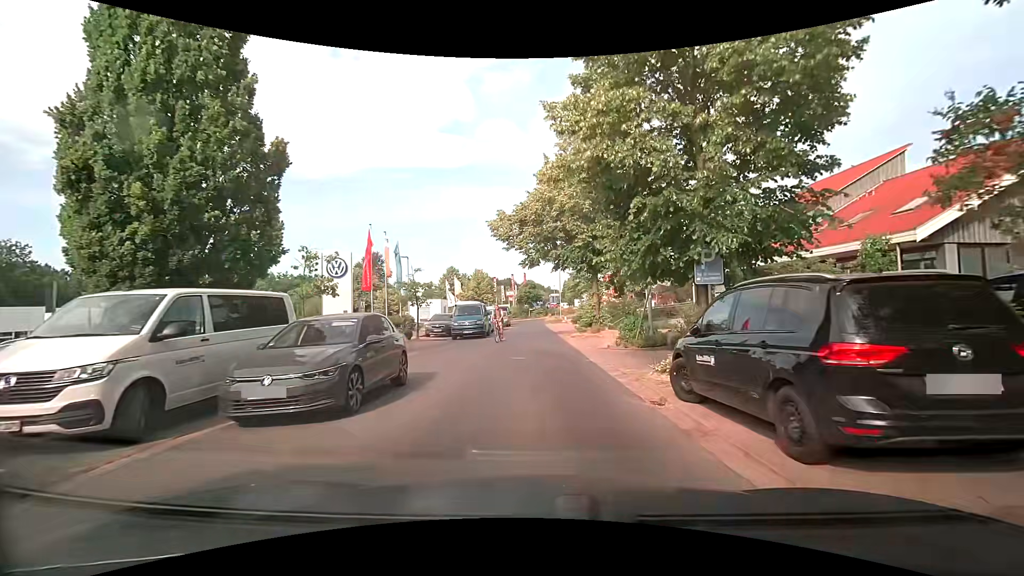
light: Day
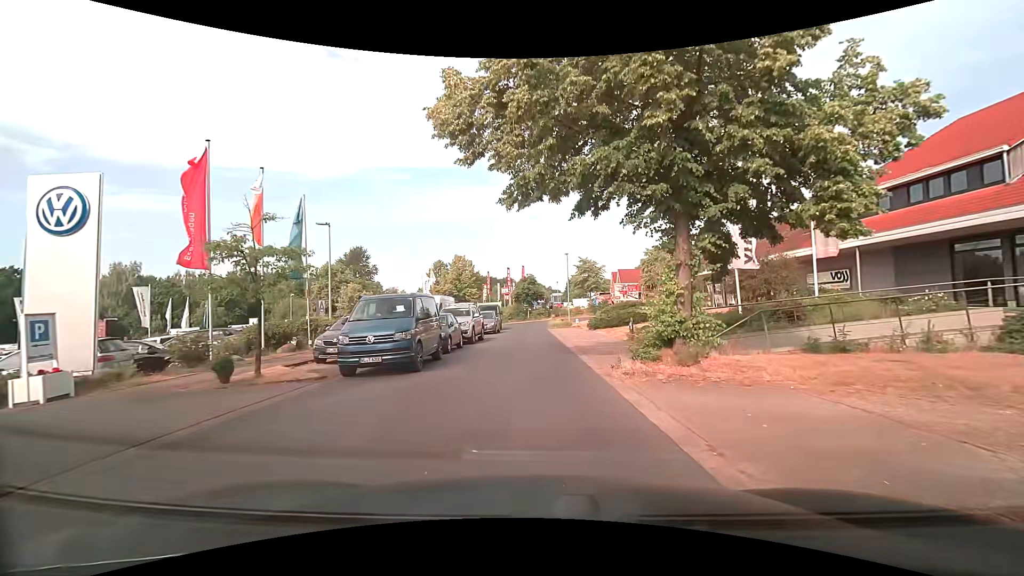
(+0.1, +16.0) m; 0°
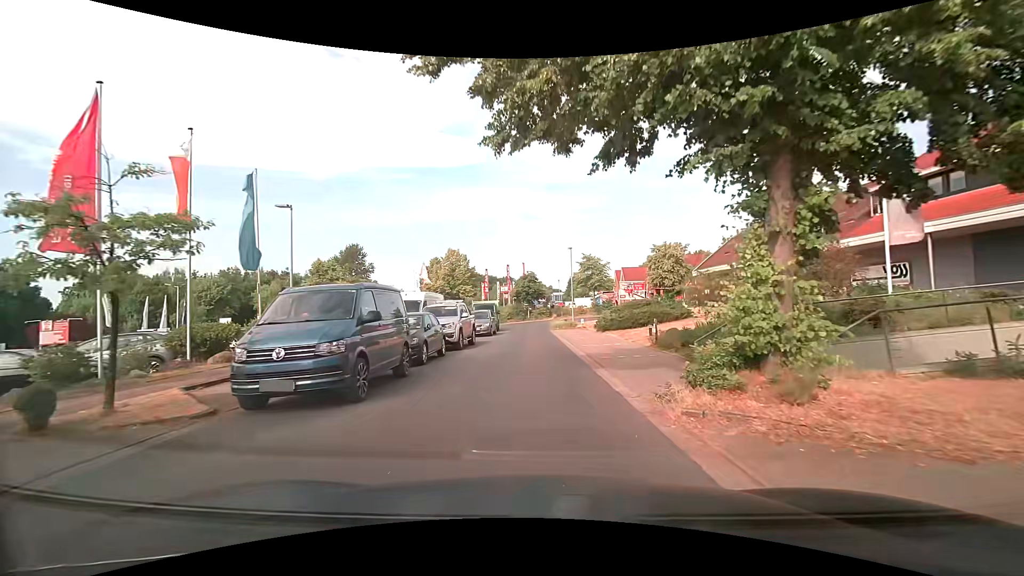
(0.0, +4.2) m; 0°
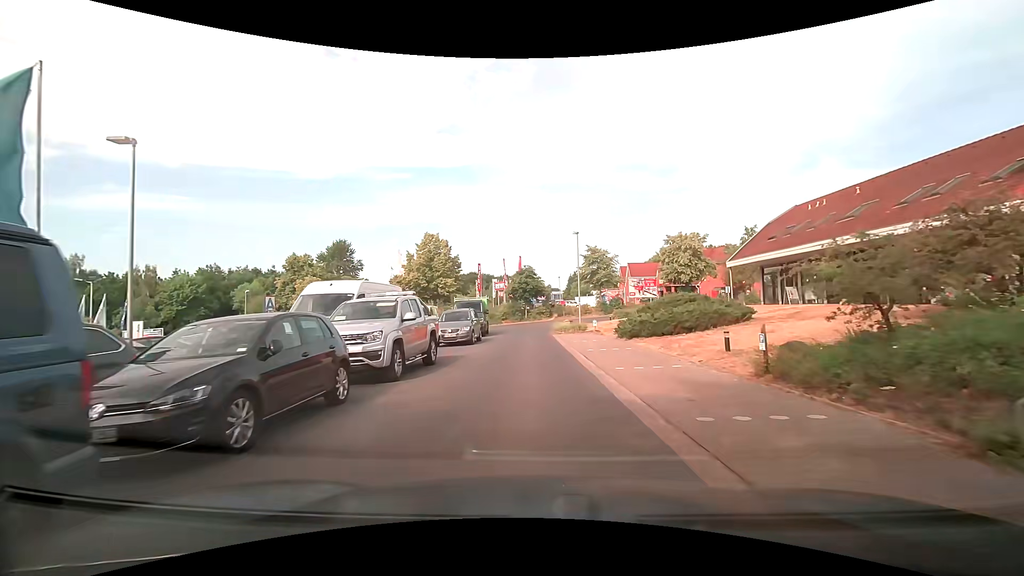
(0.0, +8.6) m; 0°
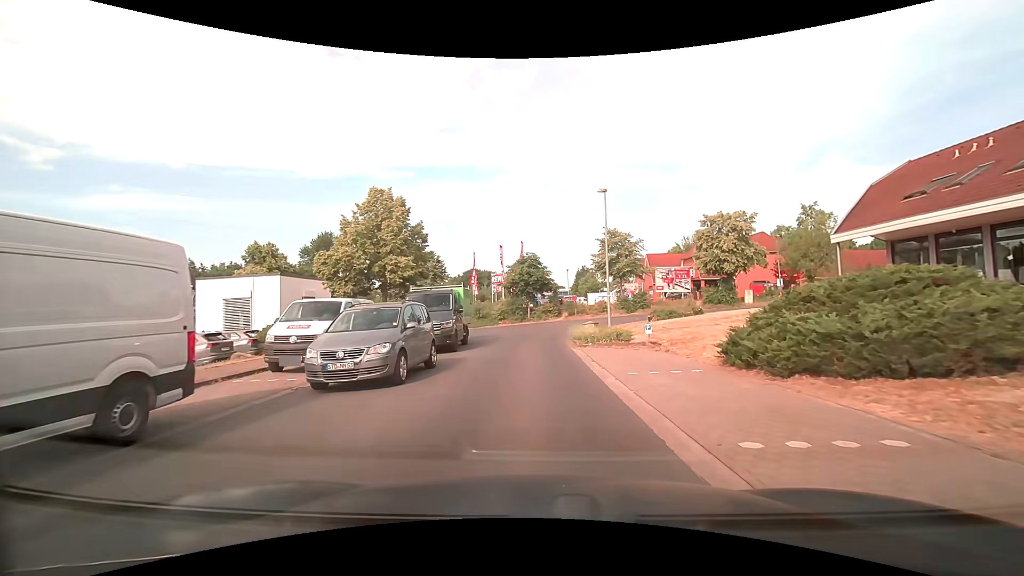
(-0.1, +12.5) m; 0°
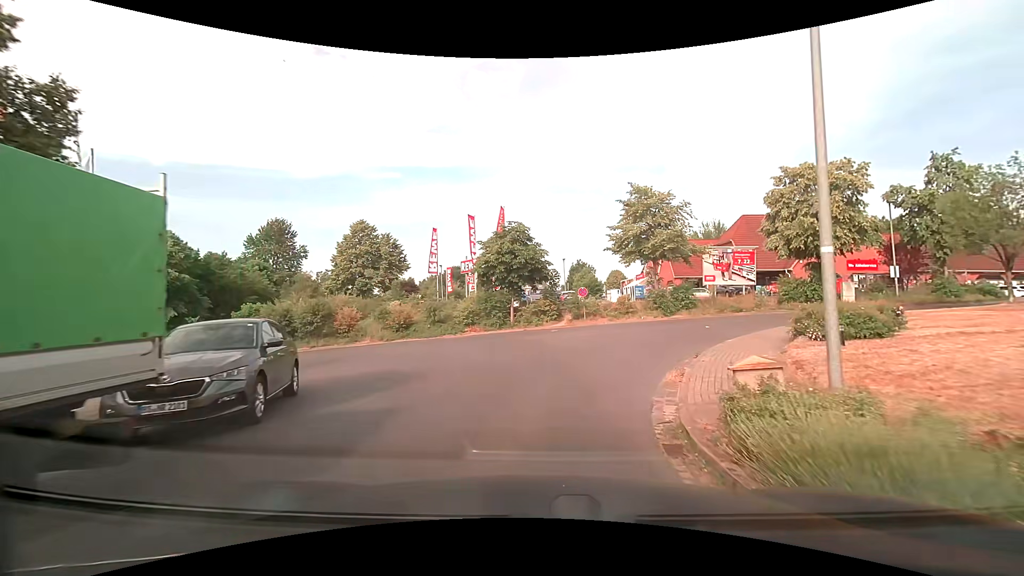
(0.0, +18.6) m; +1°
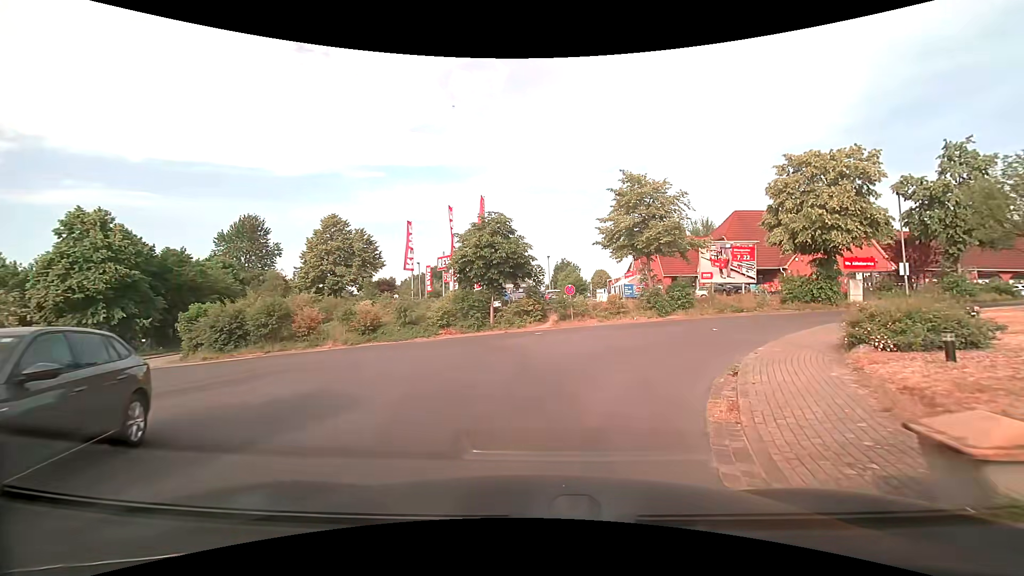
(+0.1, +3.3) m; +3°
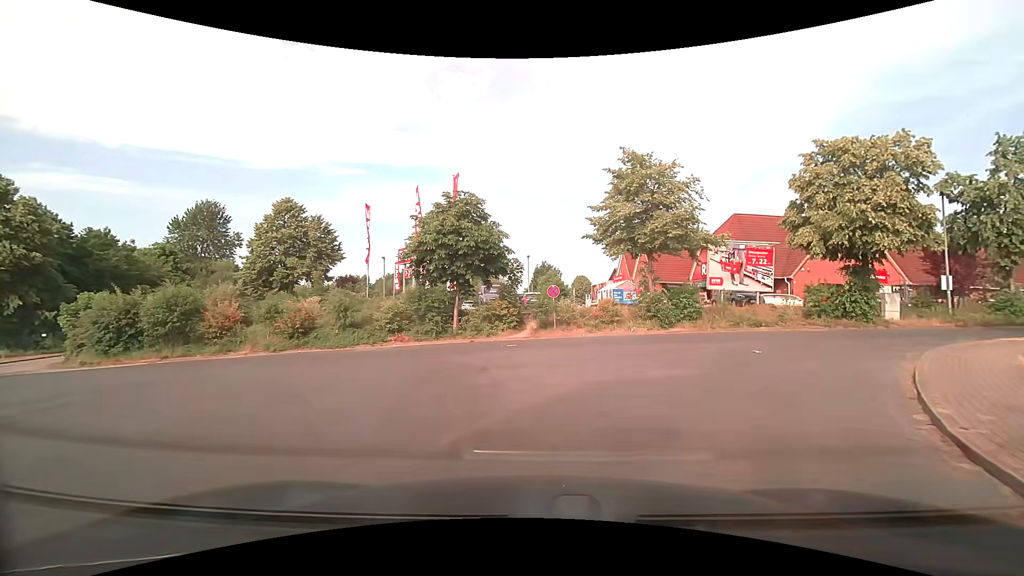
(+0.1, +5.8) m; +1°
(0, +10) (-4, +19) (-14, +21) (-24, +22) (-34, +22) (-44, +21) (-54, +21) (-64, +20) (-74, +20) (-84, +20) m
